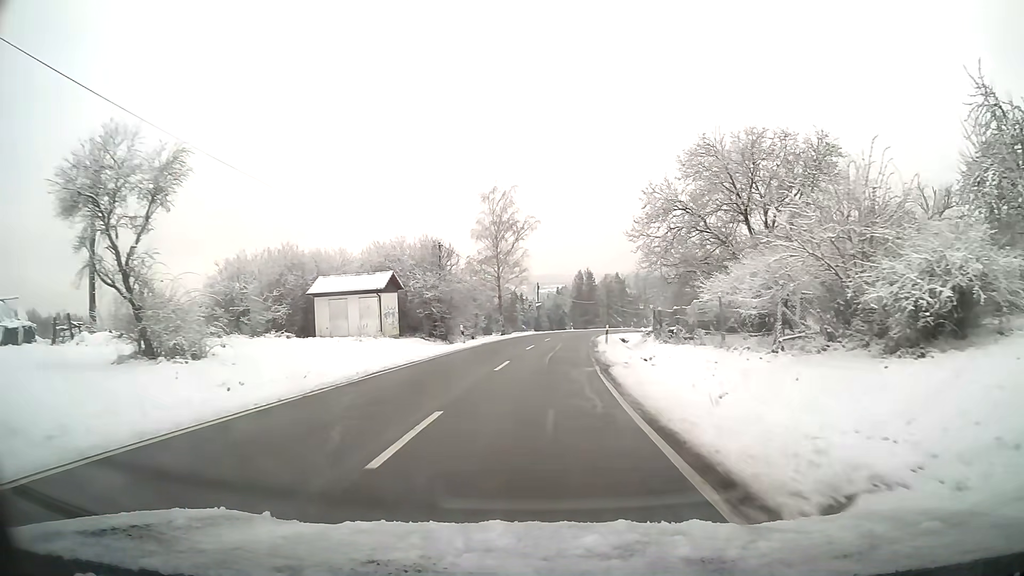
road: tertiary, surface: asphalt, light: Day
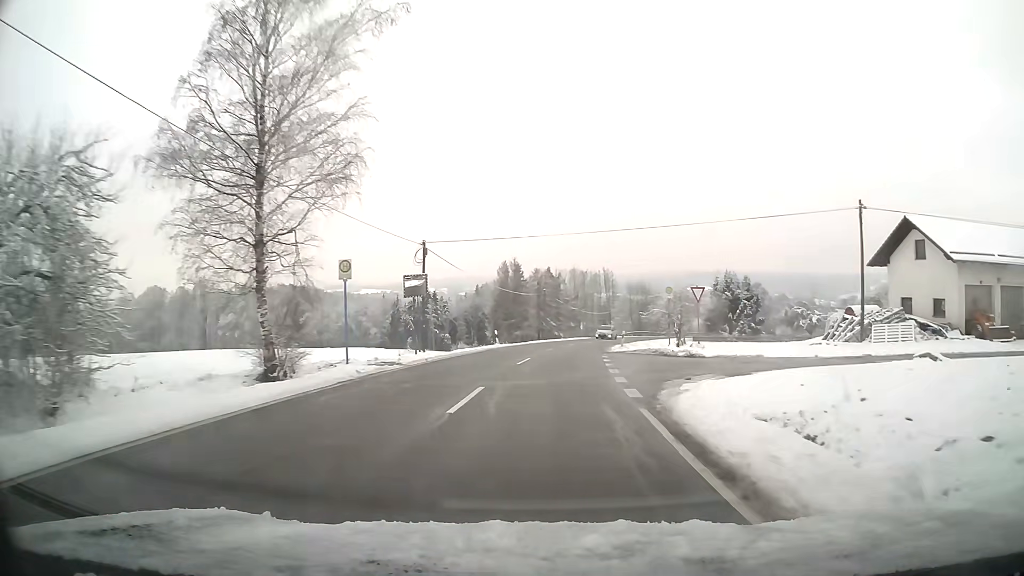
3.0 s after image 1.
(+2.1, +44.8) m; +7°
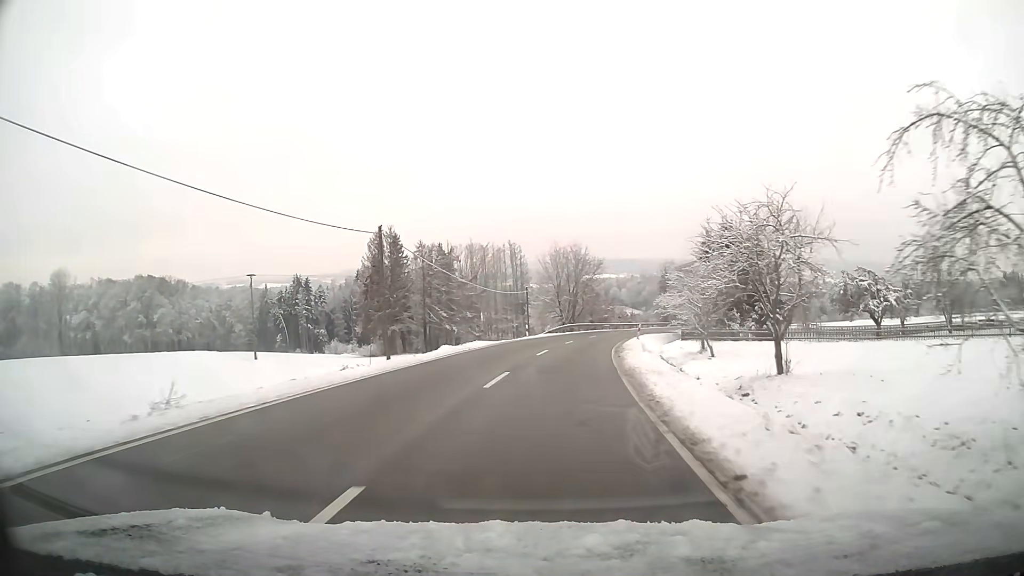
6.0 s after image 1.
(+3.2, +44.6) m; +8°
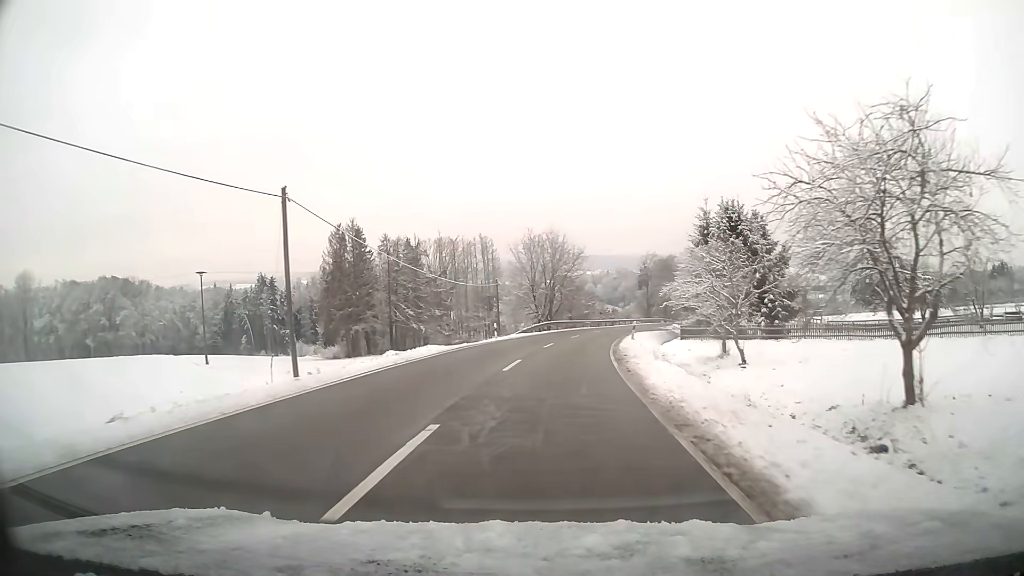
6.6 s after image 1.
(+0.2, +8.9) m; +2°
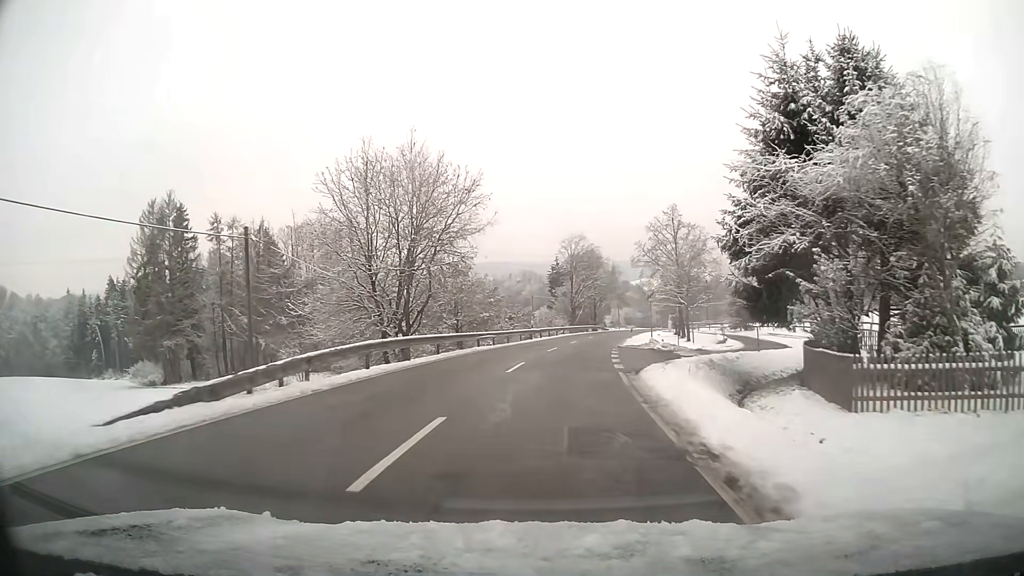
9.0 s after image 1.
(+2.6, +35.3) m; +8°
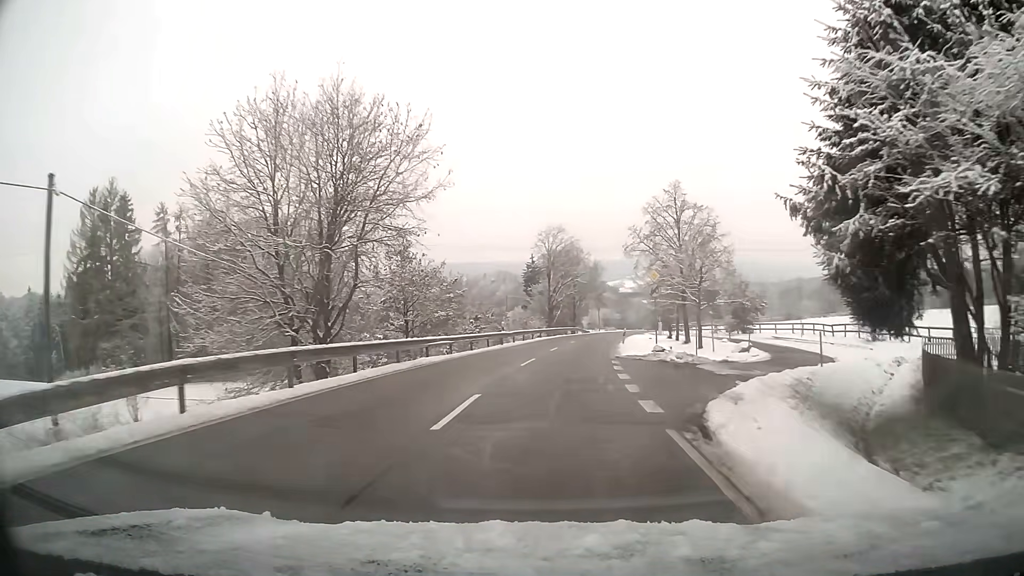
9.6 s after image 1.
(+0.2, +8.9) m; +2°
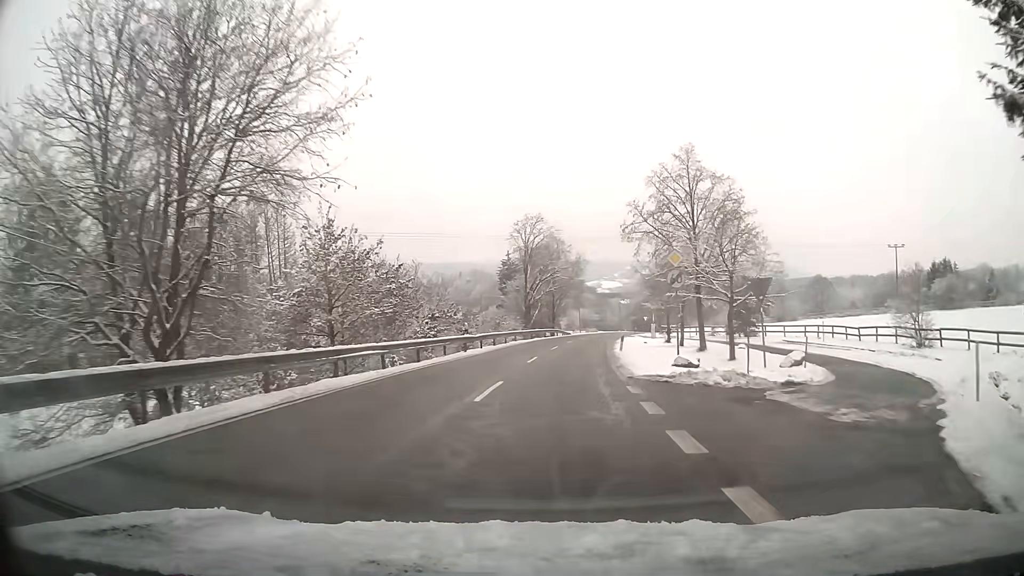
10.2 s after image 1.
(+0.2, +9.0) m; +2°
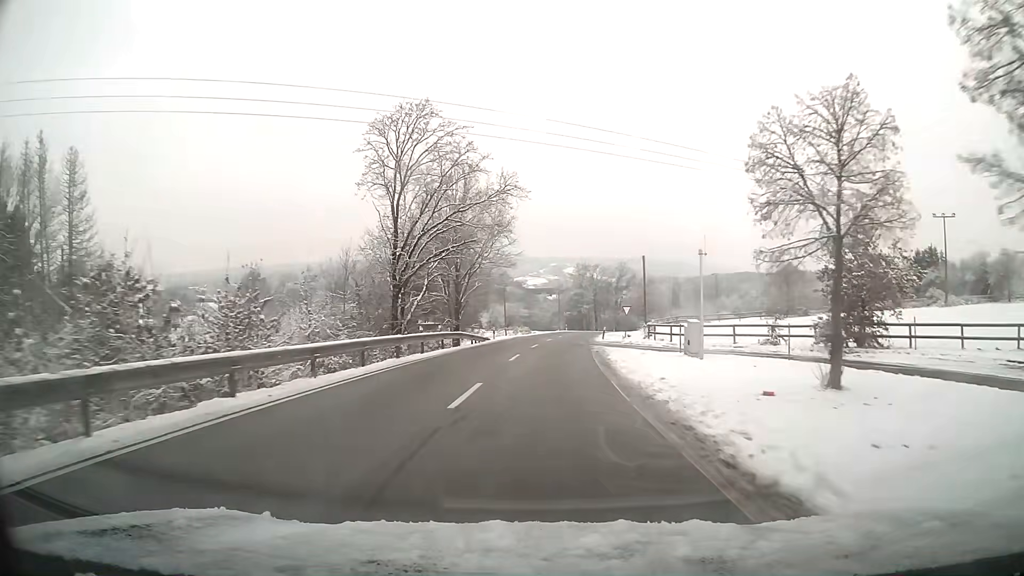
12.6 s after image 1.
(+2.0, +37.0) m; +6°
